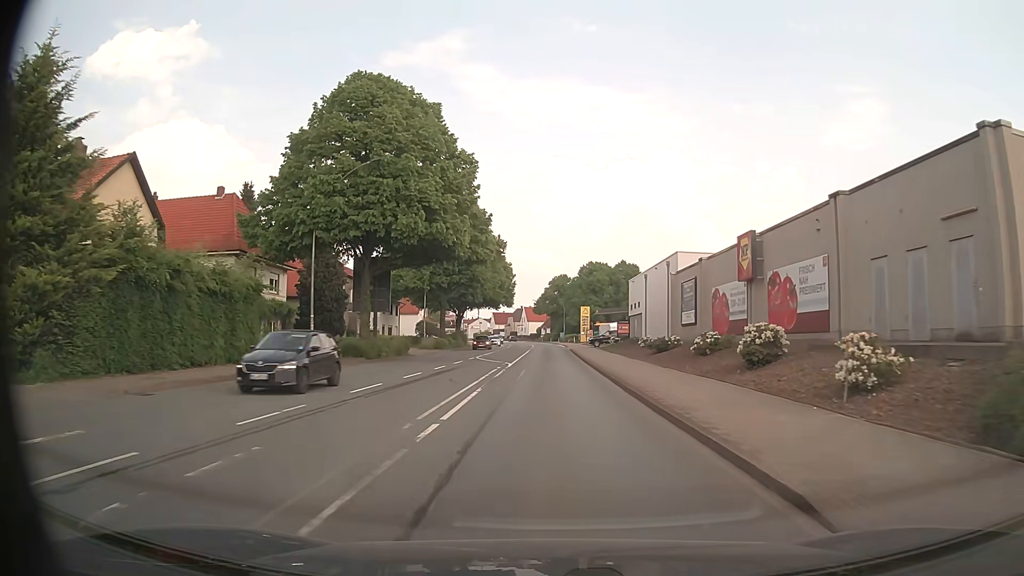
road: primary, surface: asphalt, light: Day
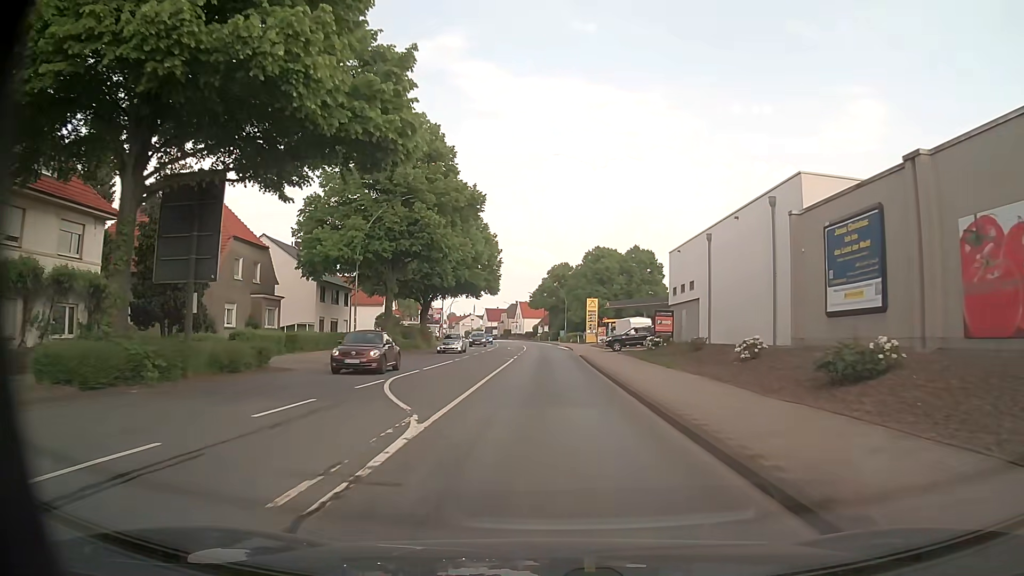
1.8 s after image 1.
(0.0, +23.5) m; 0°
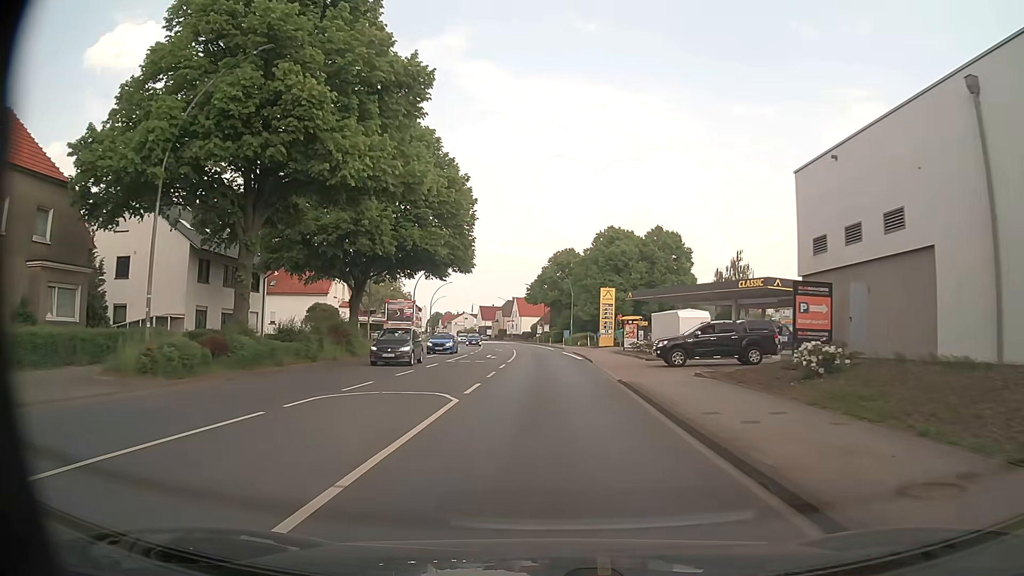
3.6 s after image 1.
(-0.1, +23.6) m; 0°
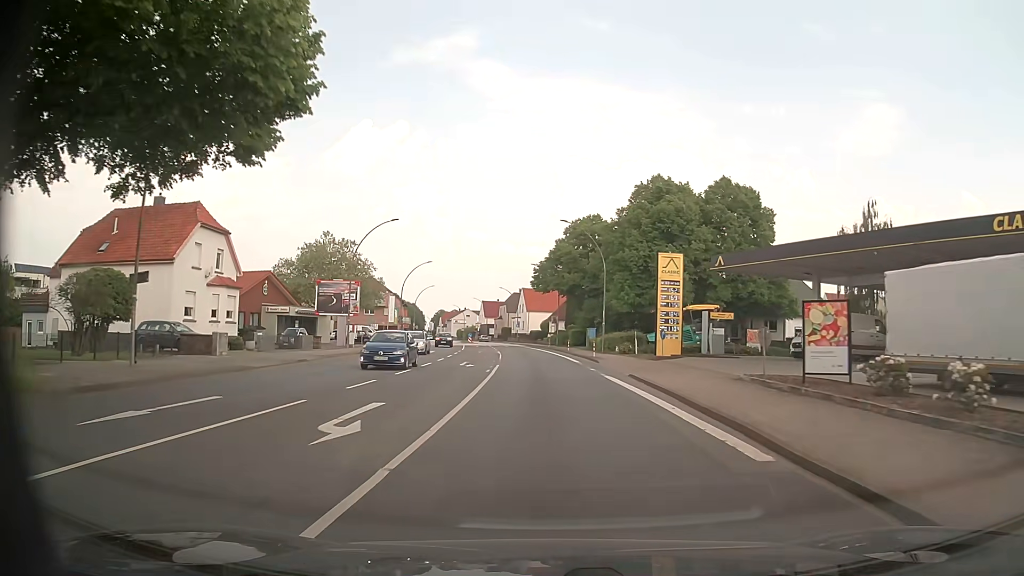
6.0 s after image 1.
(-0.1, +31.6) m; -1°
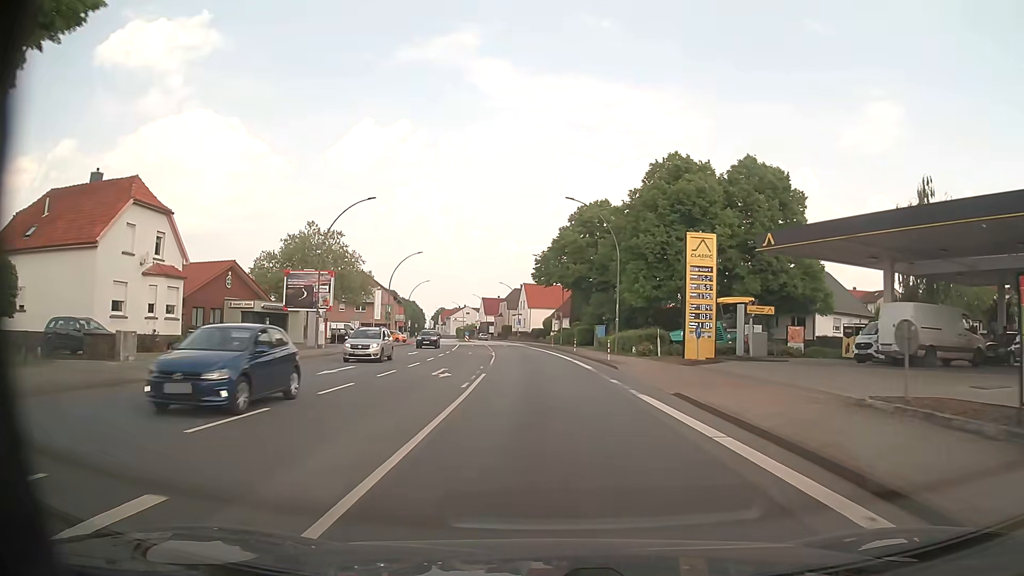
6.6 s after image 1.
(-0.1, +7.9) m; 0°
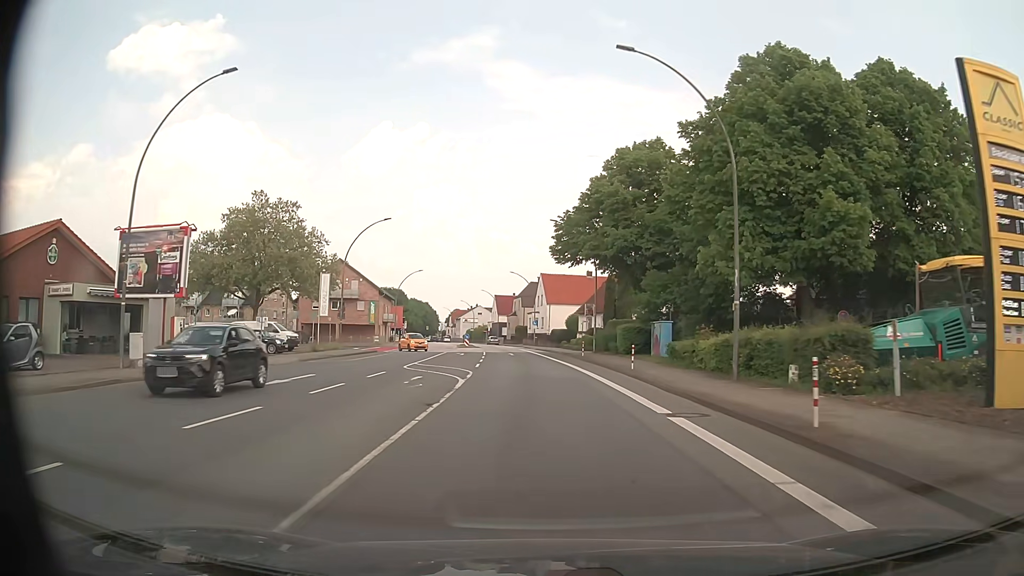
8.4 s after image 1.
(-0.5, +23.7) m; -2°
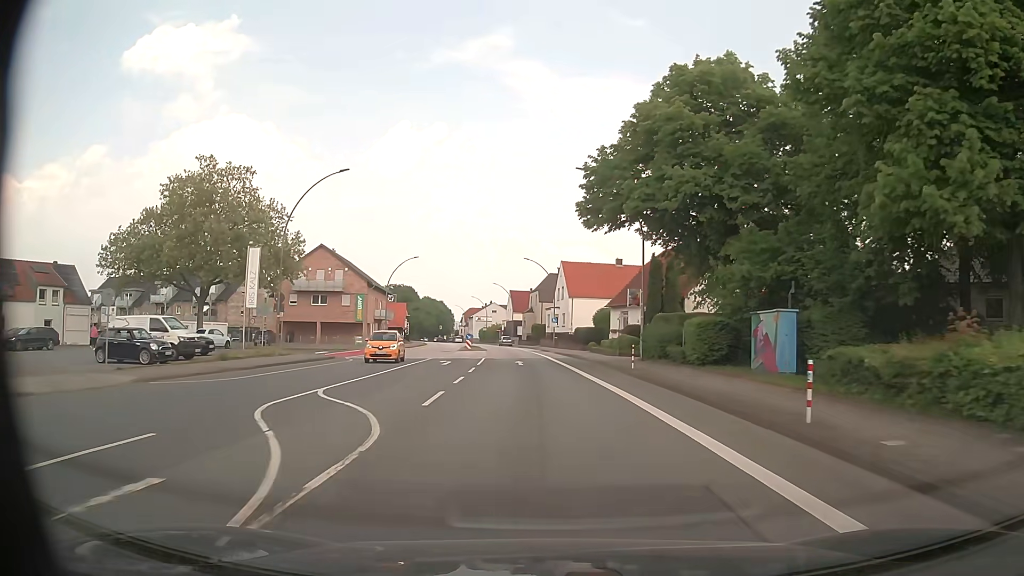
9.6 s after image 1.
(-0.2, +15.9) m; -2°
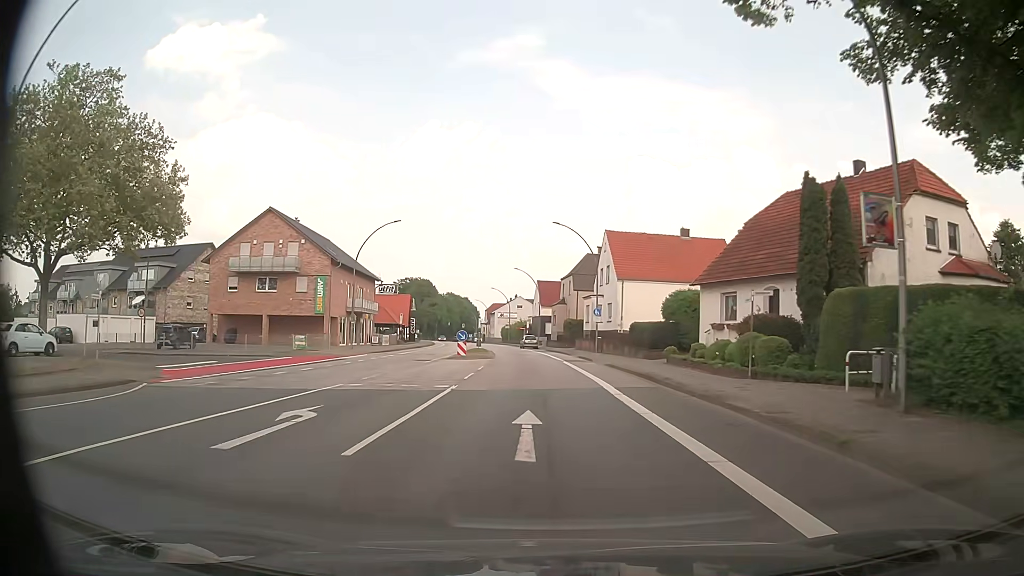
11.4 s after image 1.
(-0.5, +23.8) m; -2°
(0, +10) (0, +20) (-1, +30) (-1, +40) (-2, +50) (-3, +60) (-4, +70) (-6, +80) (-7, +90) (-9, +99) m
